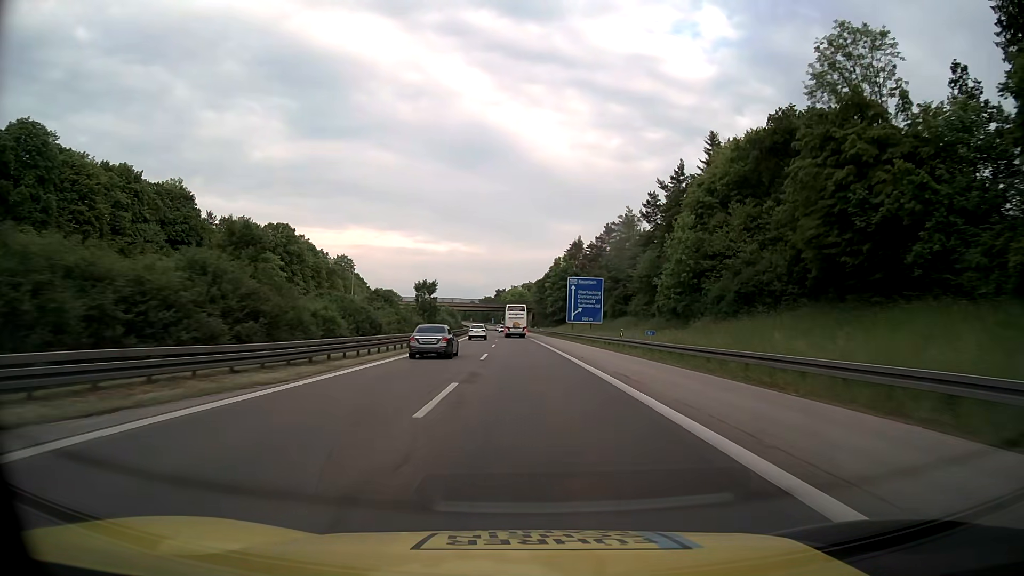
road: motorway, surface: asphalt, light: Day
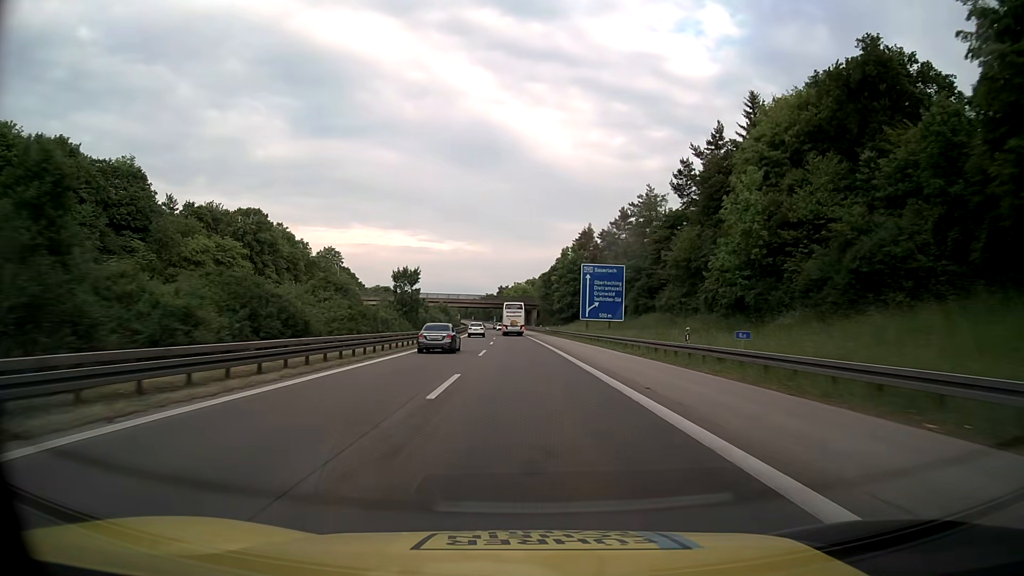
(0.0, +15.8) m; 0°
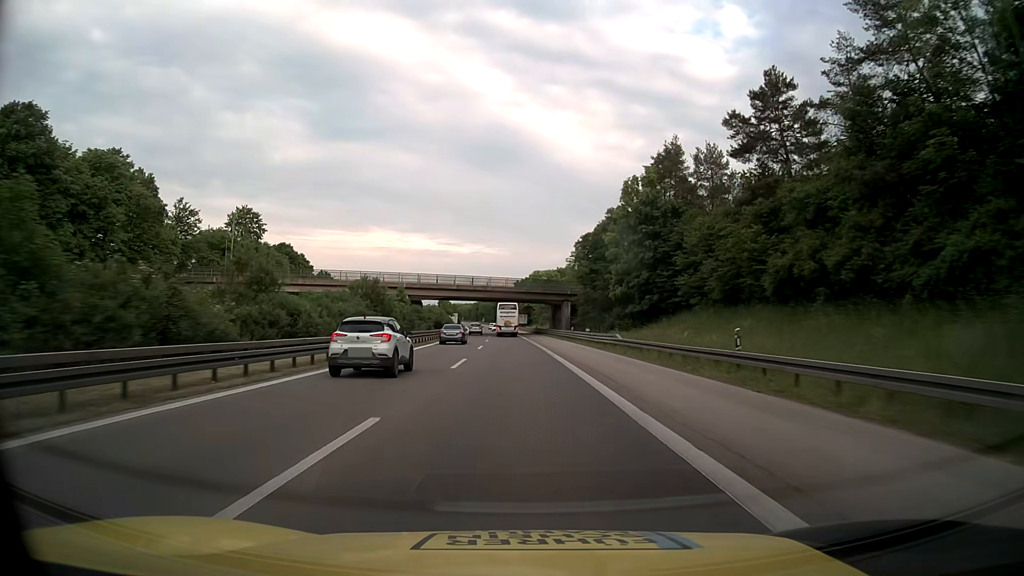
(-1.0, +63.3) m; -2°
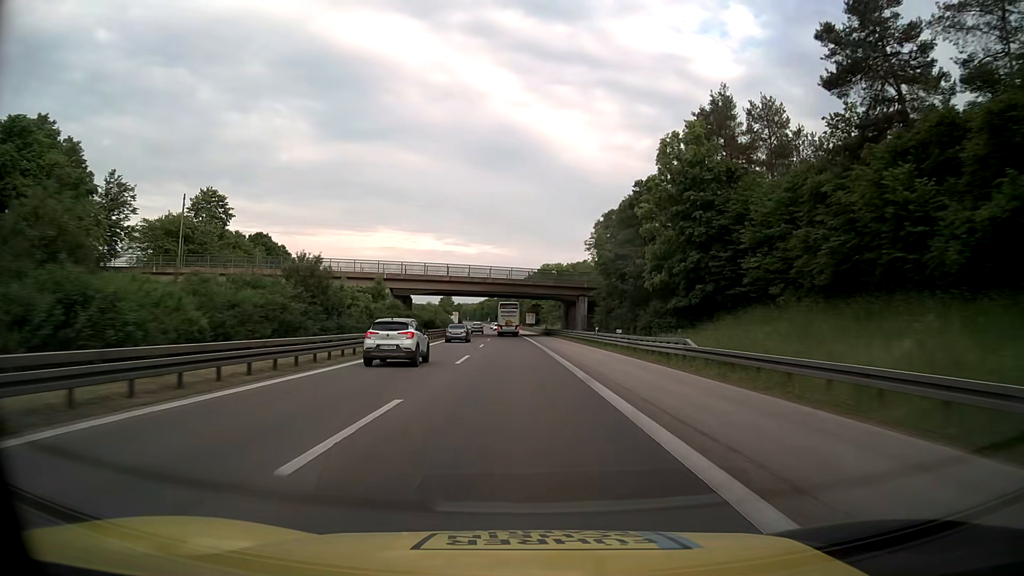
(-0.1, +15.8) m; -1°
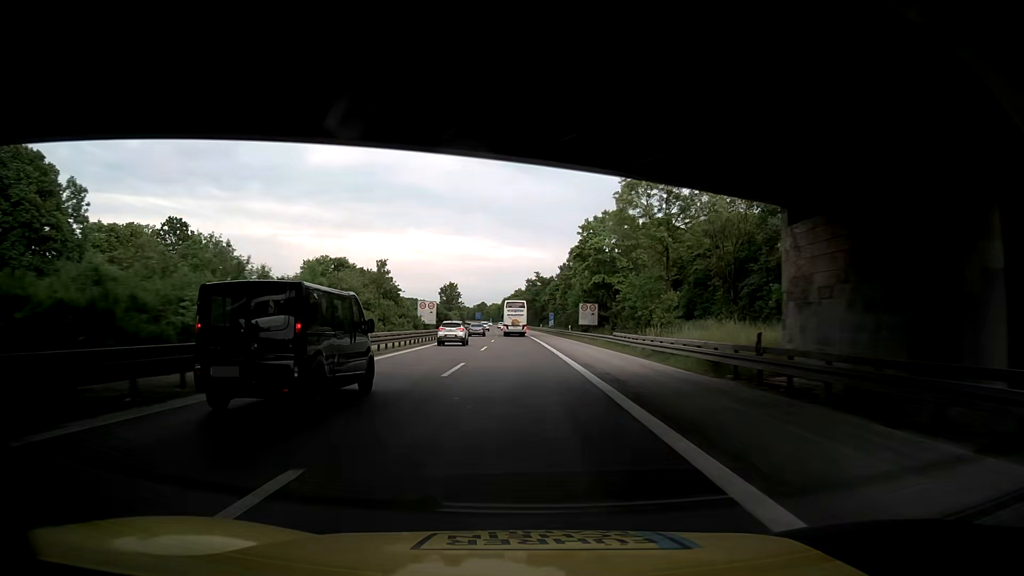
(-2.0, +78.8) m; -4°
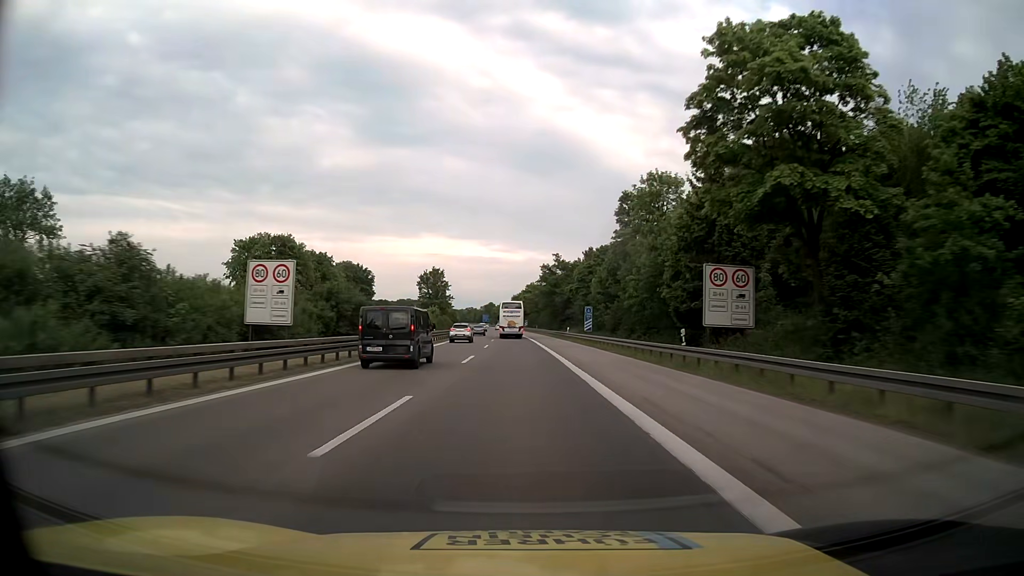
(+0.3, +47.4) m; 0°
(0, +10) (0, +20) (0, +30) (0, +40) (-1, +50) (-1, +60) (-1, +70) (-2, +80) (-2, +90) (-3, +100) m
